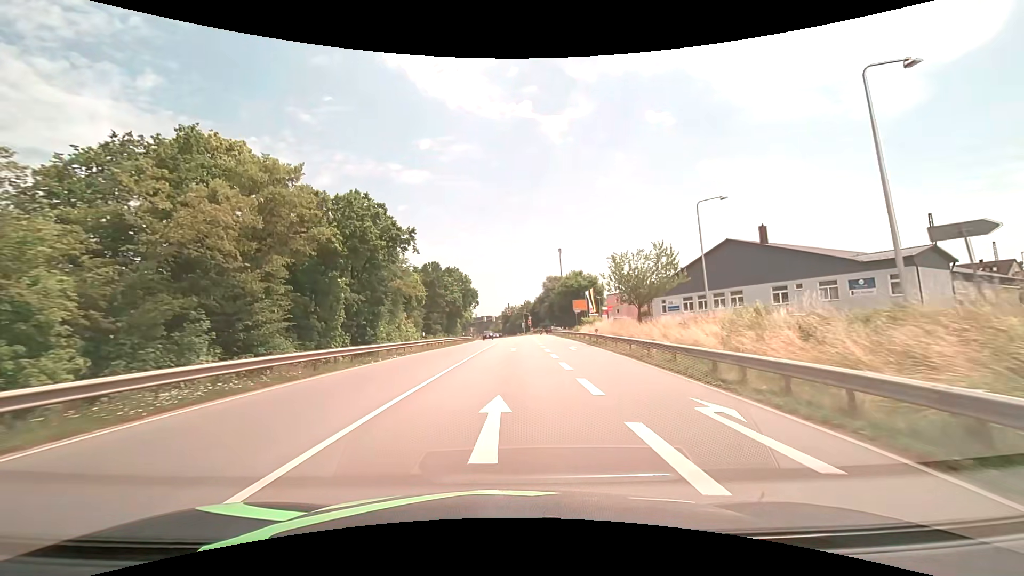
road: primary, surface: asphalt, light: Day
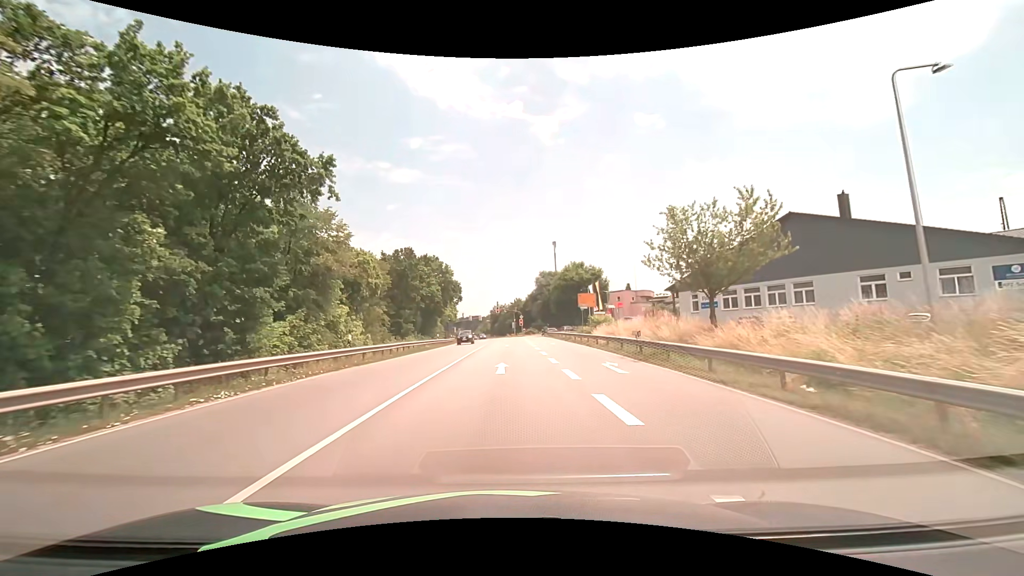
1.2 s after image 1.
(+0.1, +15.1) m; +1°
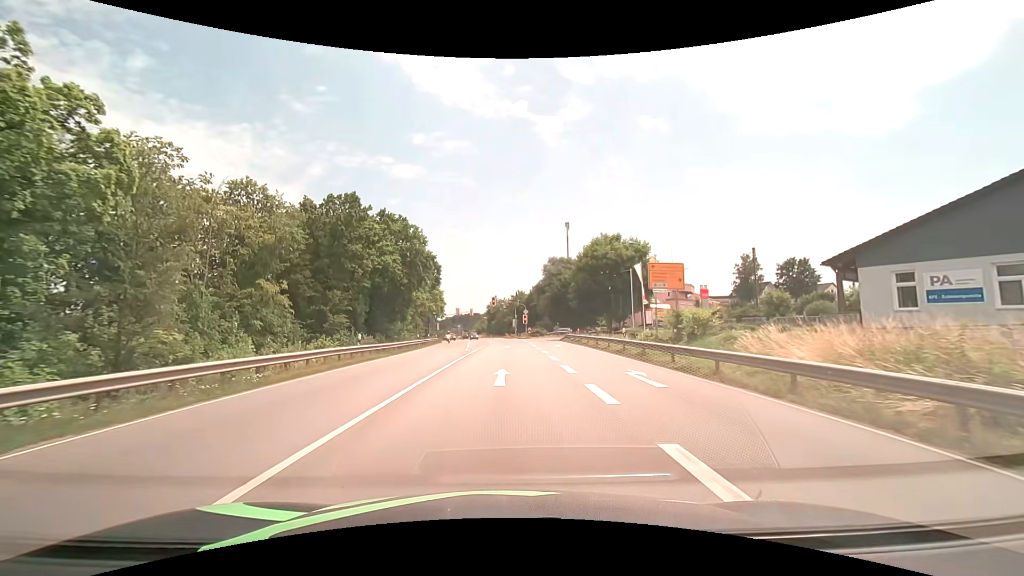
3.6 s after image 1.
(+0.1, +27.9) m; 0°
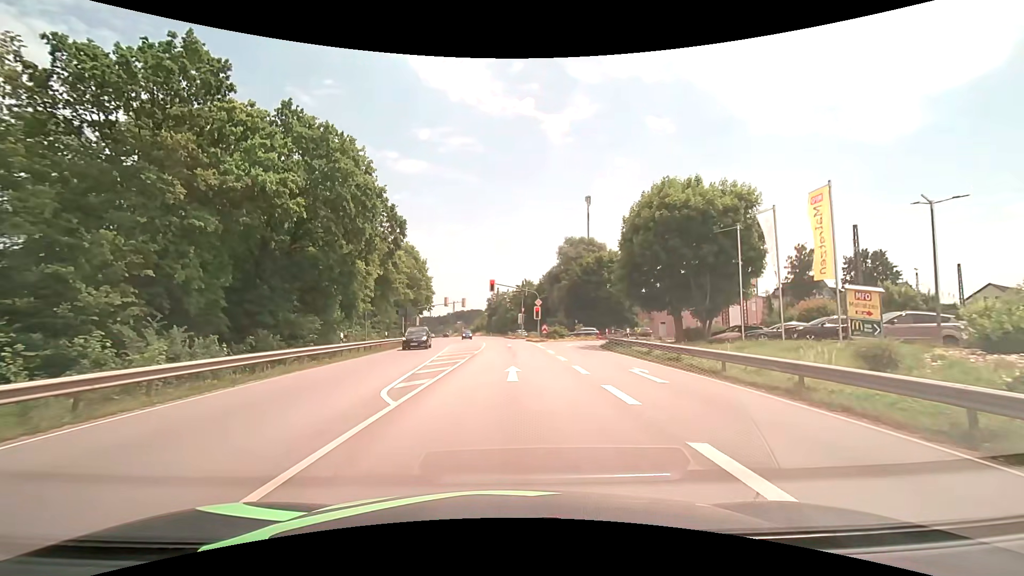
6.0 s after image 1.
(0.0, +23.7) m; 0°
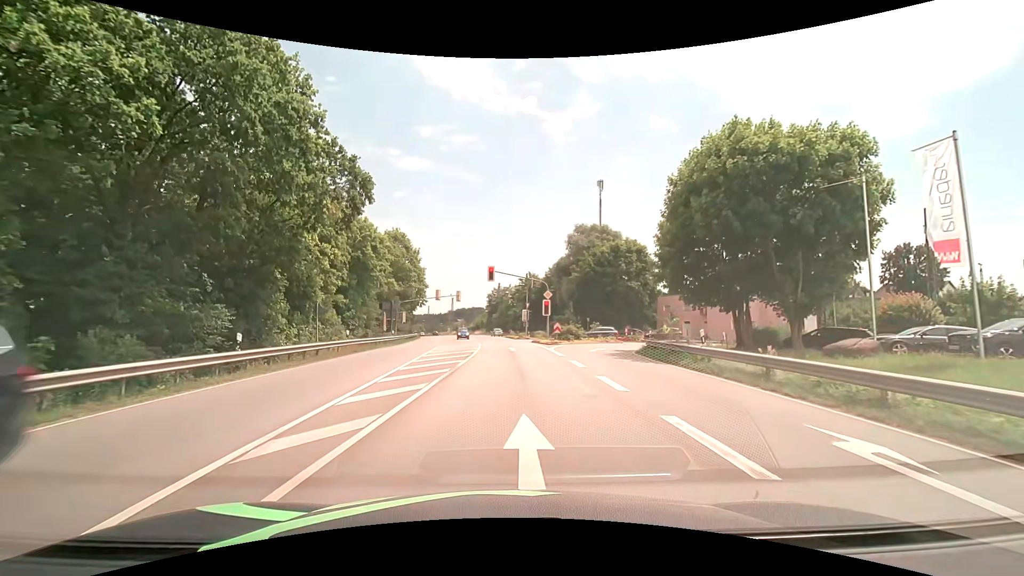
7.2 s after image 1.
(0.0, +10.1) m; 0°
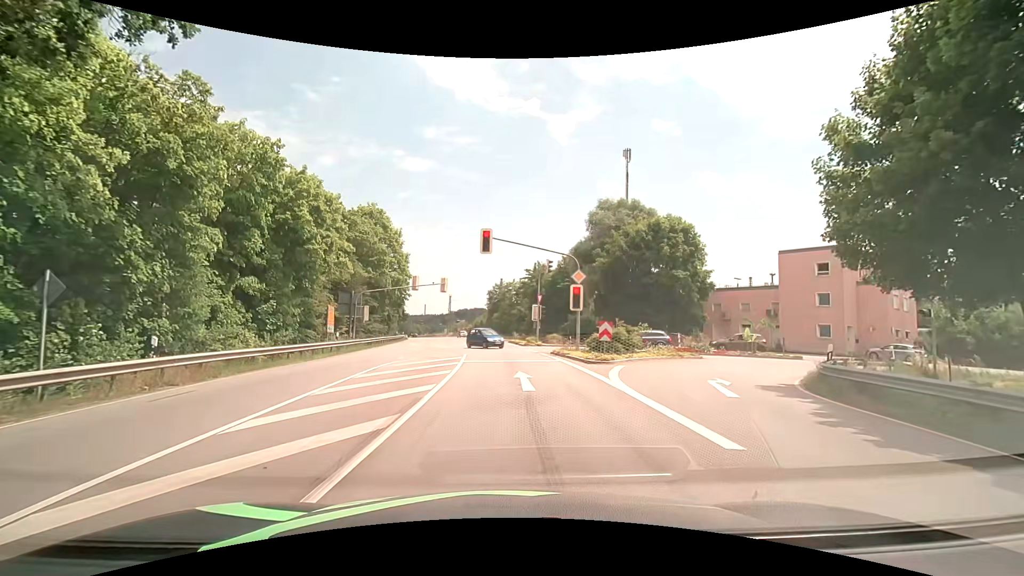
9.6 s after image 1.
(-0.1, +16.7) m; -1°
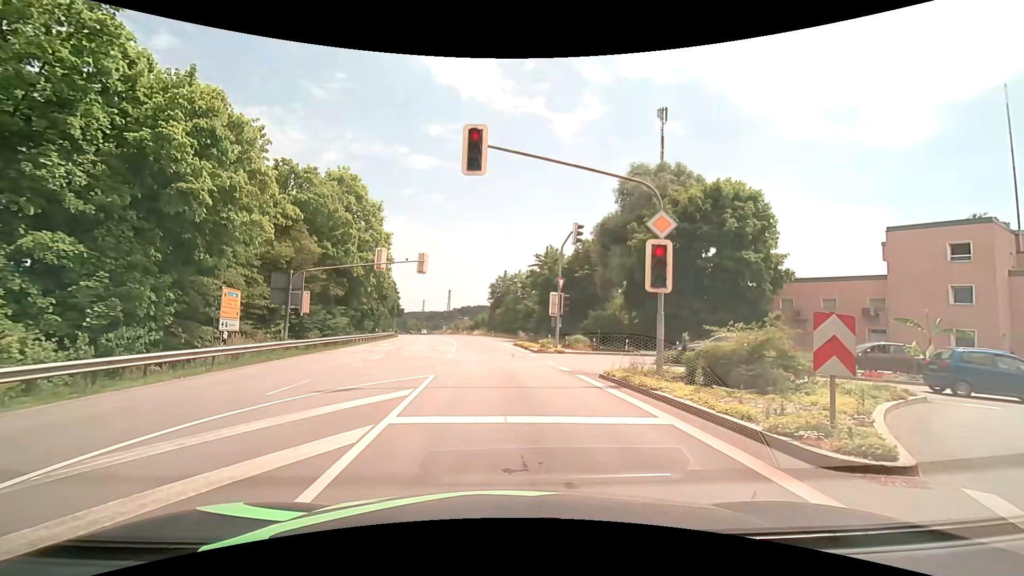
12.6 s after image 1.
(+0.1, +13.2) m; 0°
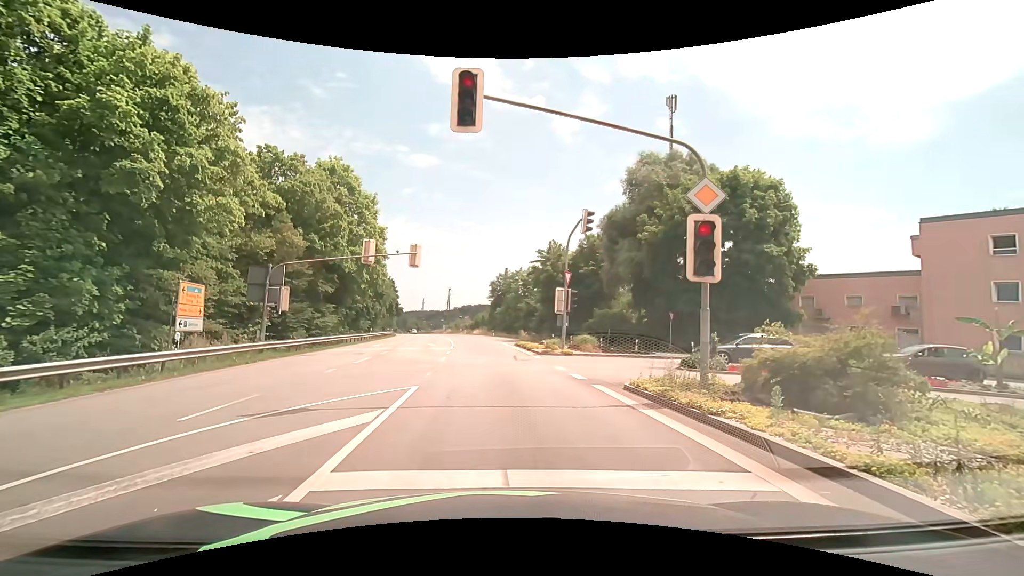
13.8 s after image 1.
(0.0, +2.7) m; -1°
